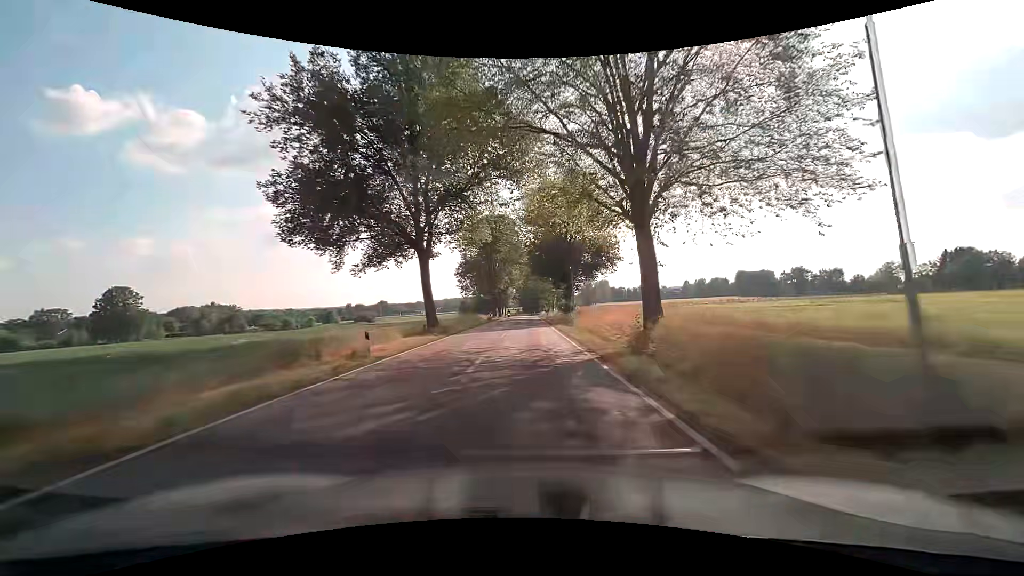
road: tertiary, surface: asphalt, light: Day
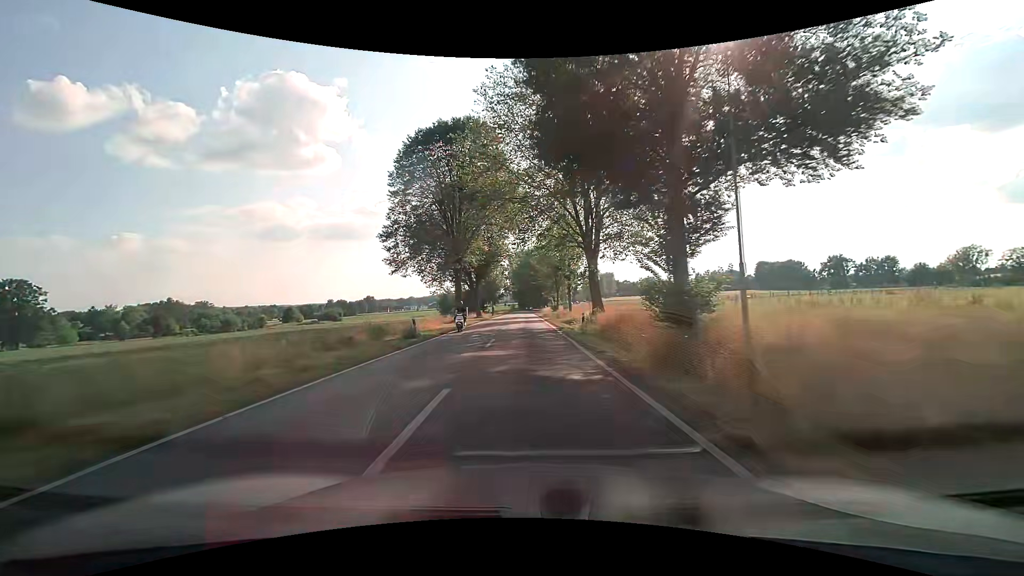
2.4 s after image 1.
(+0.2, +42.9) m; 0°
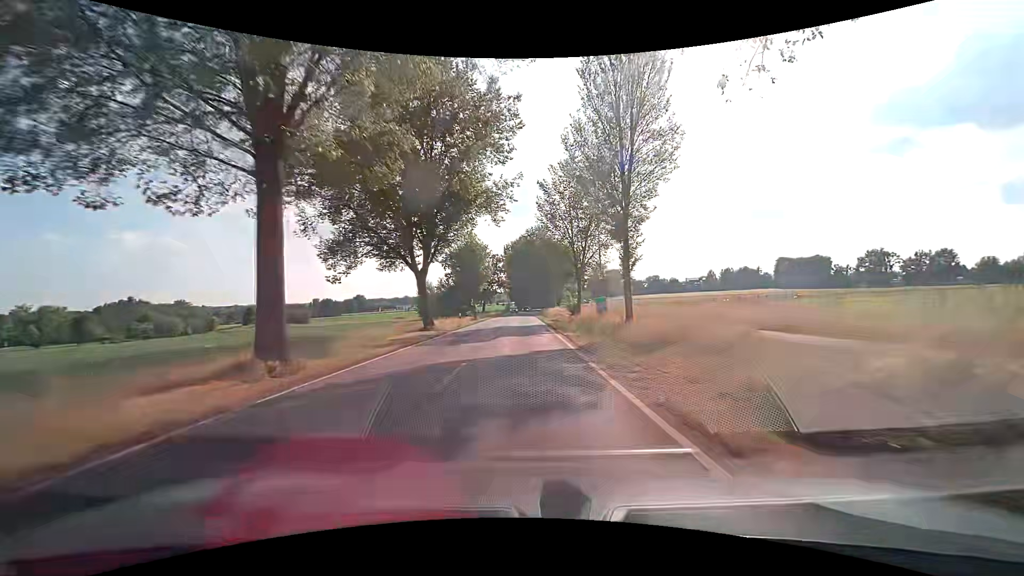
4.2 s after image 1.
(0.0, +32.3) m; 0°
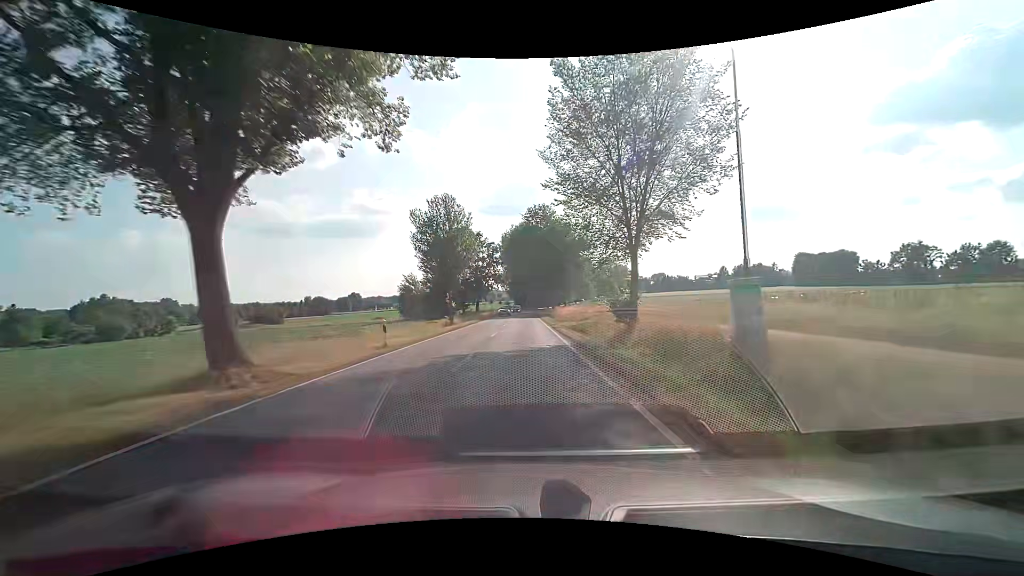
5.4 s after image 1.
(-0.1, +21.6) m; -1°
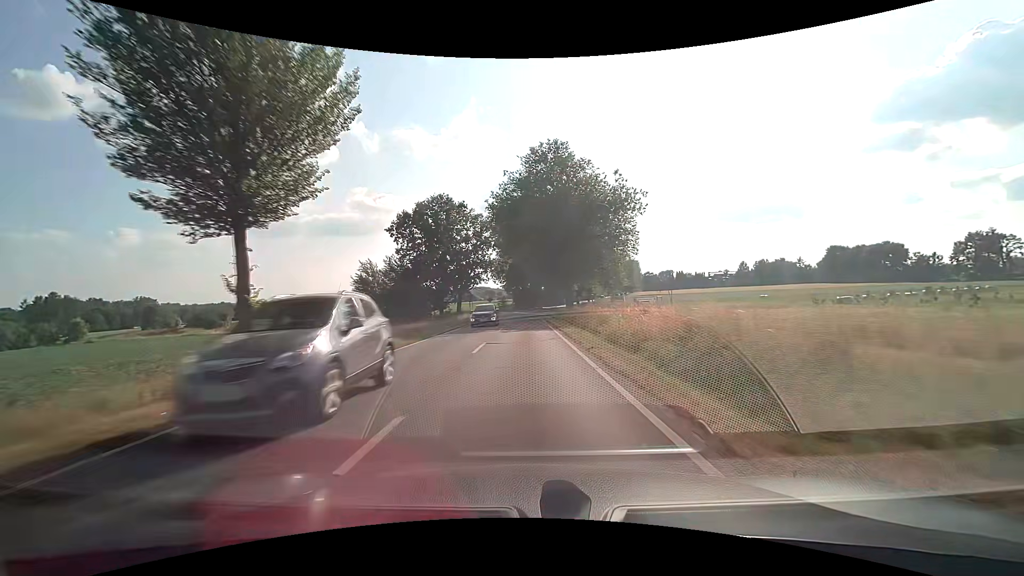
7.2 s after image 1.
(+0.1, +32.5) m; 0°
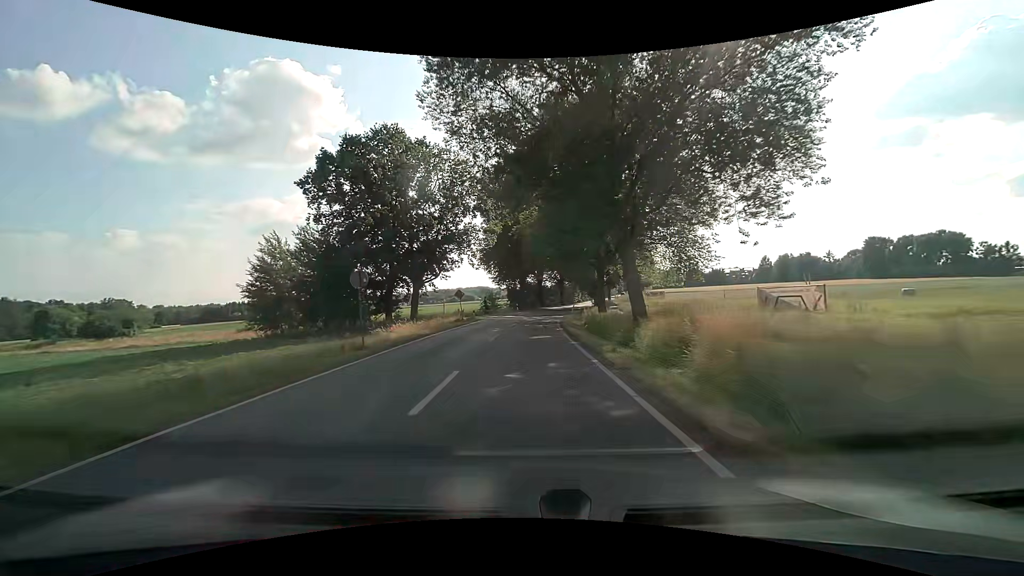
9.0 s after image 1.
(-0.1, +32.4) m; 0°
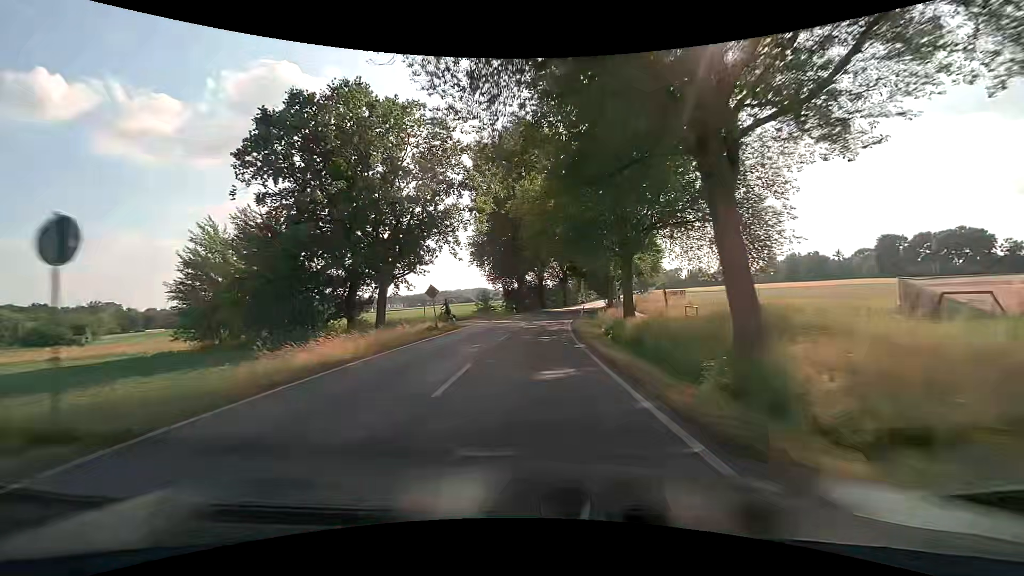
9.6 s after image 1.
(0.0, +10.8) m; 0°
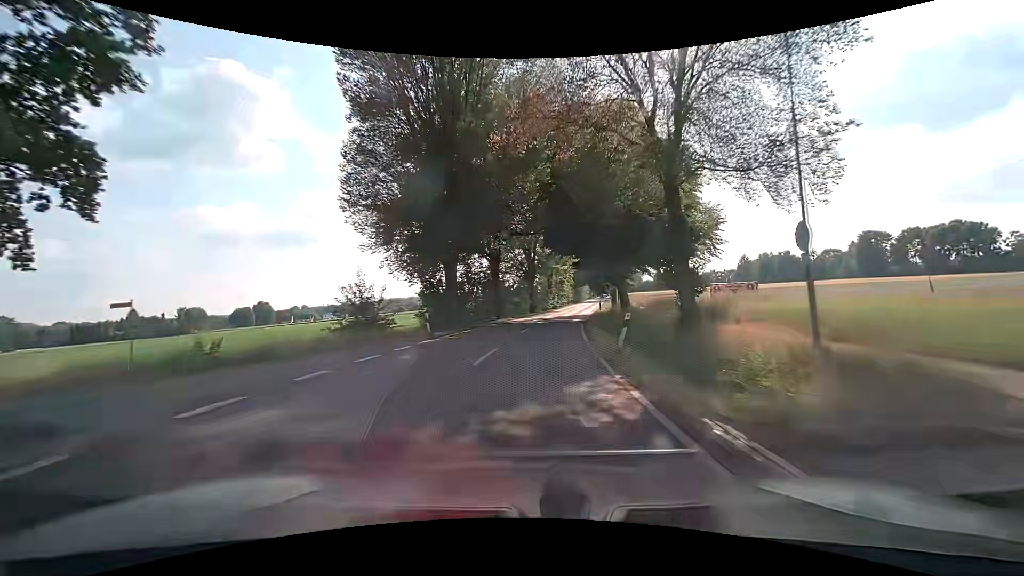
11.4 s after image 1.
(+1.1, +32.2) m; +4°
(0, +10) (+1, +20) (+2, +30) (+4, +40) (+5, +50) (+7, +60) (+9, +69) (+10, +79) (+12, +89) (+14, +99) m
